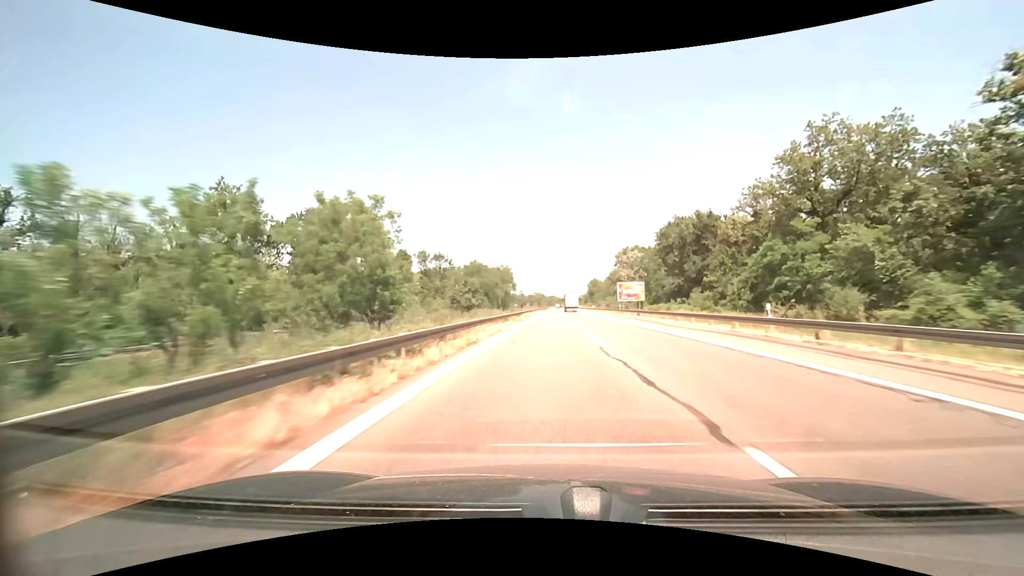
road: motorway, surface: asphalt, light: Day
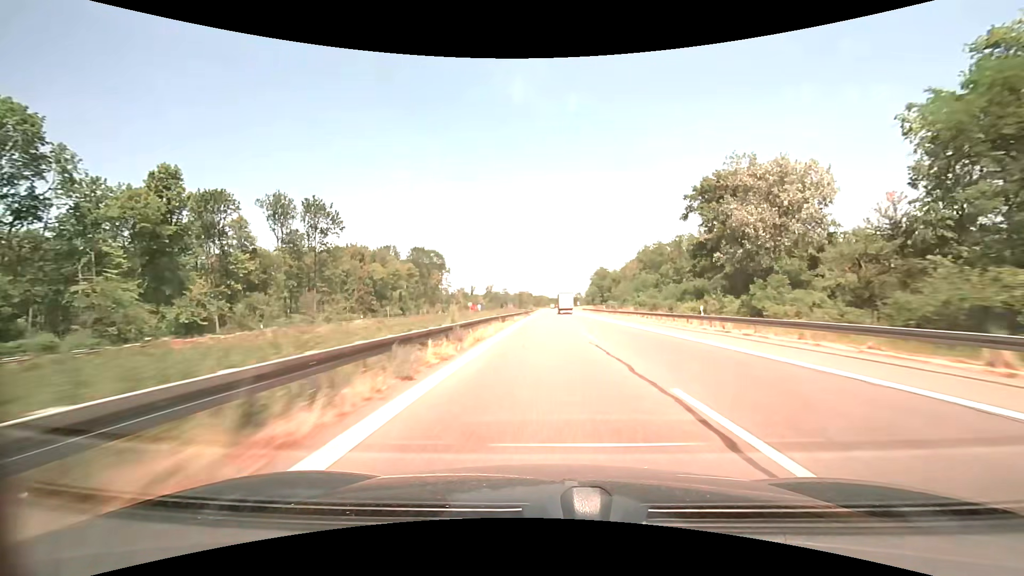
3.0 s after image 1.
(+1.1, +87.0) m; +1°
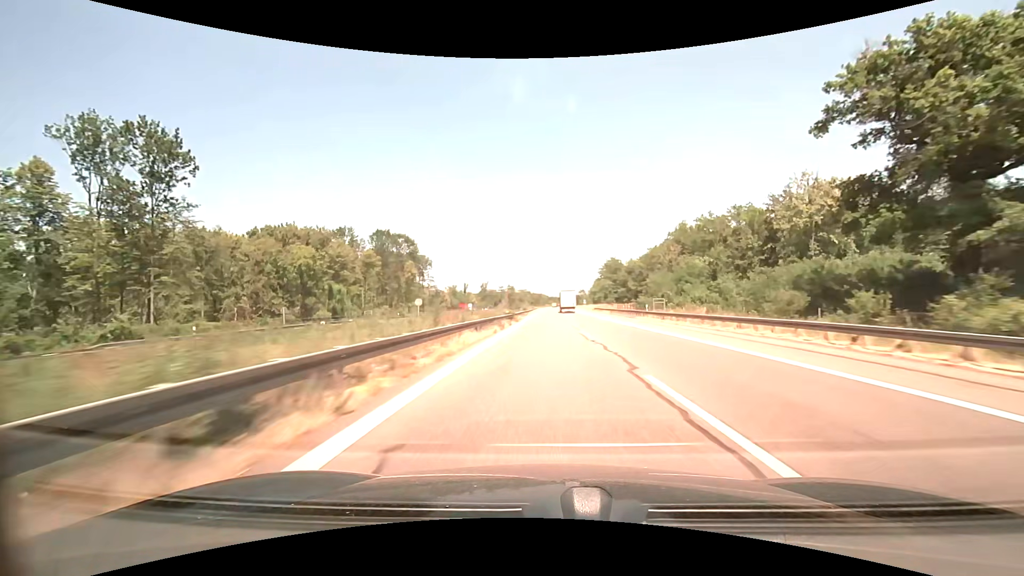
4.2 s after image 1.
(+0.1, +34.9) m; 0°
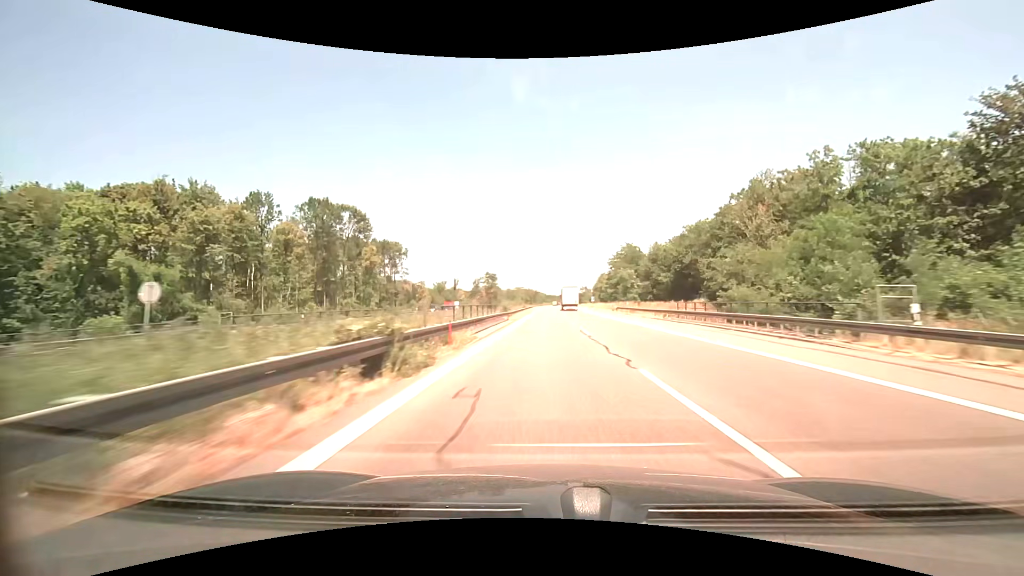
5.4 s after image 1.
(0.0, +35.0) m; 0°
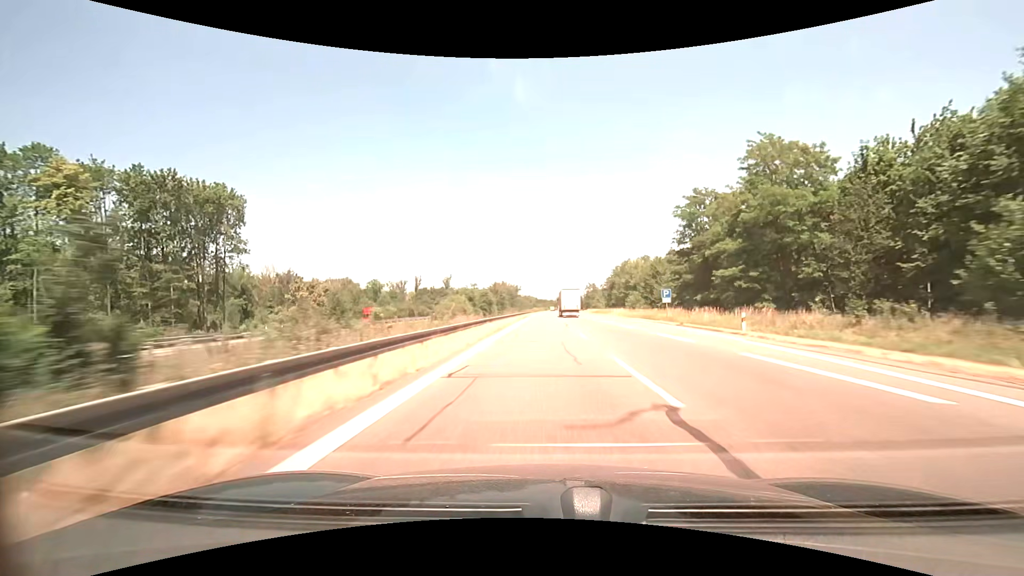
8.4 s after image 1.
(+0.6, +87.2) m; +1°
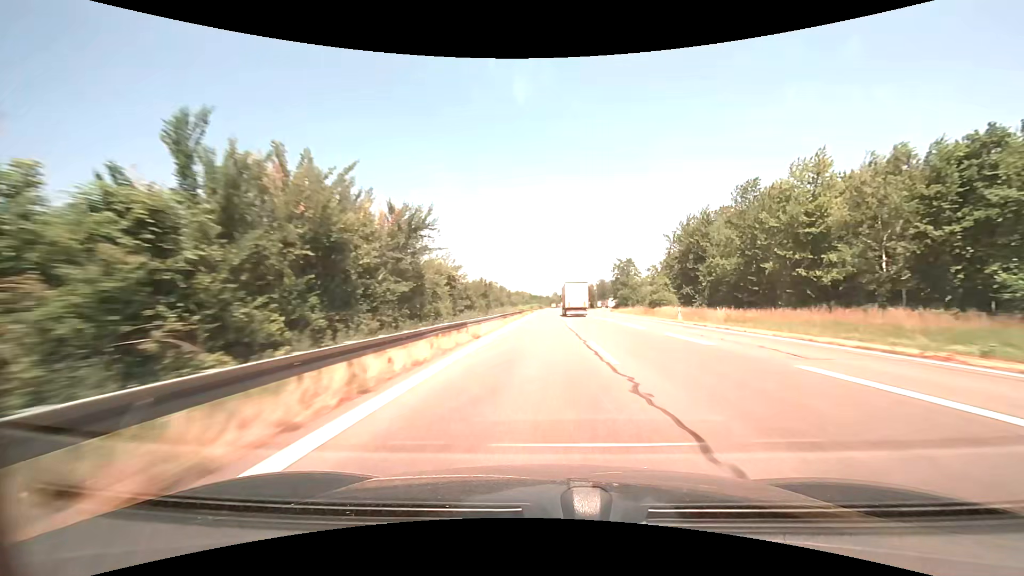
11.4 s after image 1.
(+0.2, +87.1) m; 0°
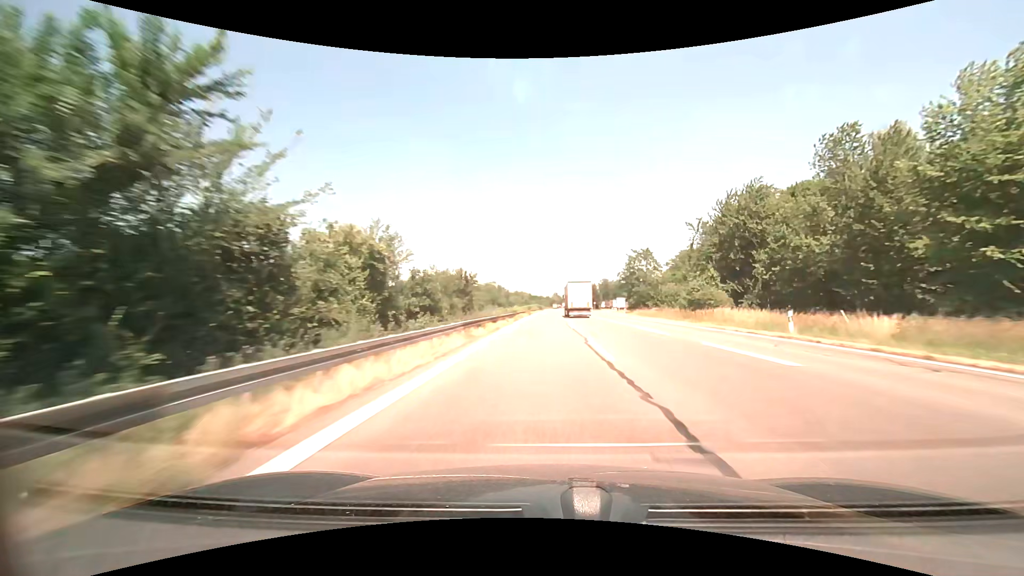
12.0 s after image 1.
(0.0, +17.4) m; 0°
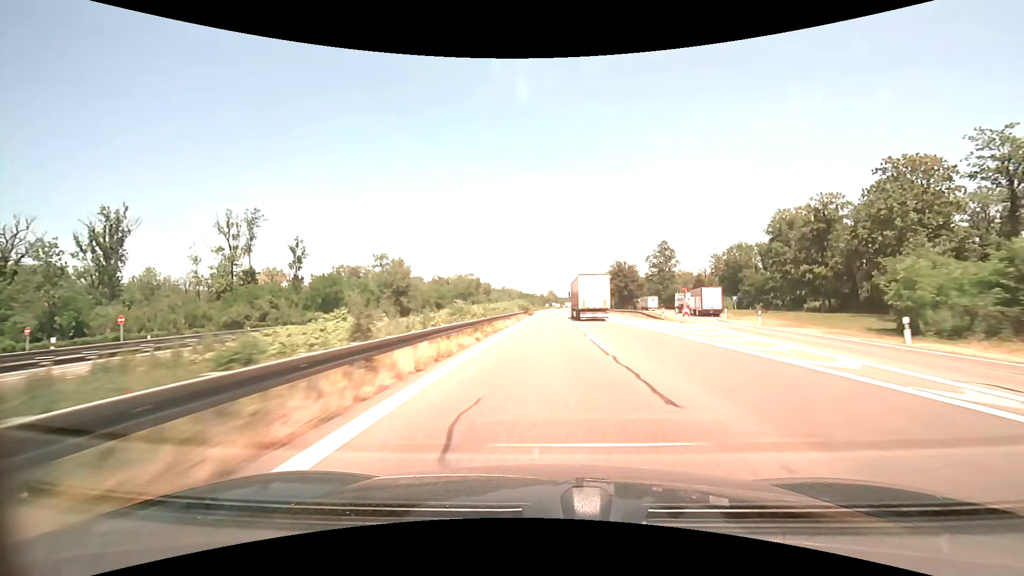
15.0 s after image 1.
(+0.5, +87.1) m; +1°
(0, +10) (0, +20) (0, +30) (0, +40) (0, +50) (0, +60) (+1, +70) (+1, +80) (+1, +90) (+1, +100) m
